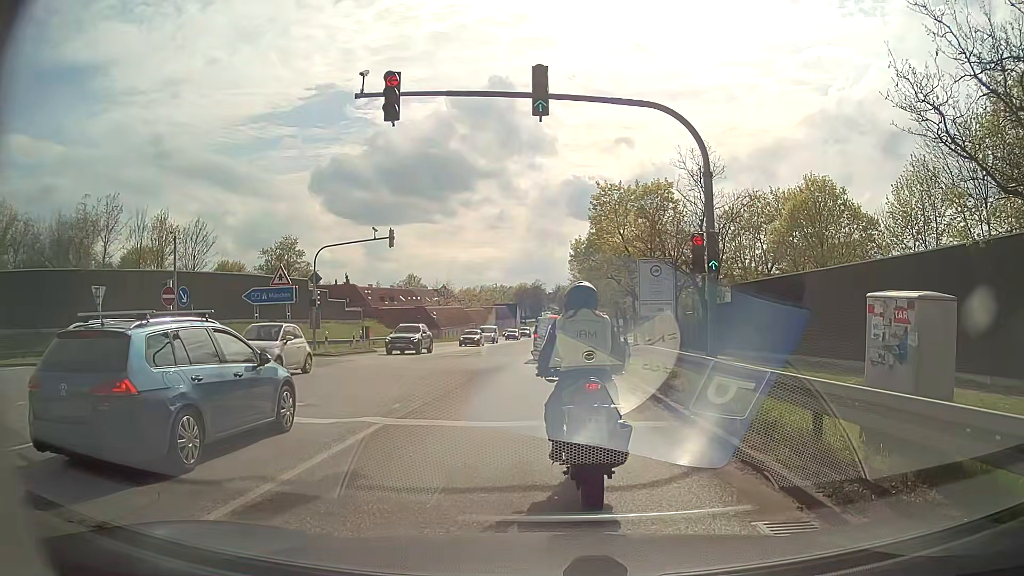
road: secondary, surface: asphalt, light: Day
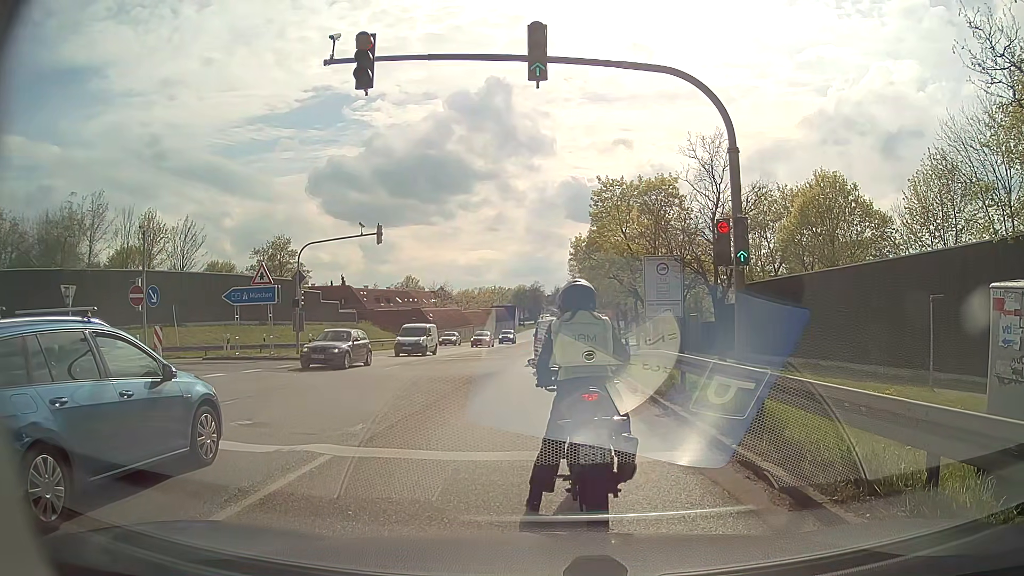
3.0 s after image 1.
(0.0, +2.1) m; 0°
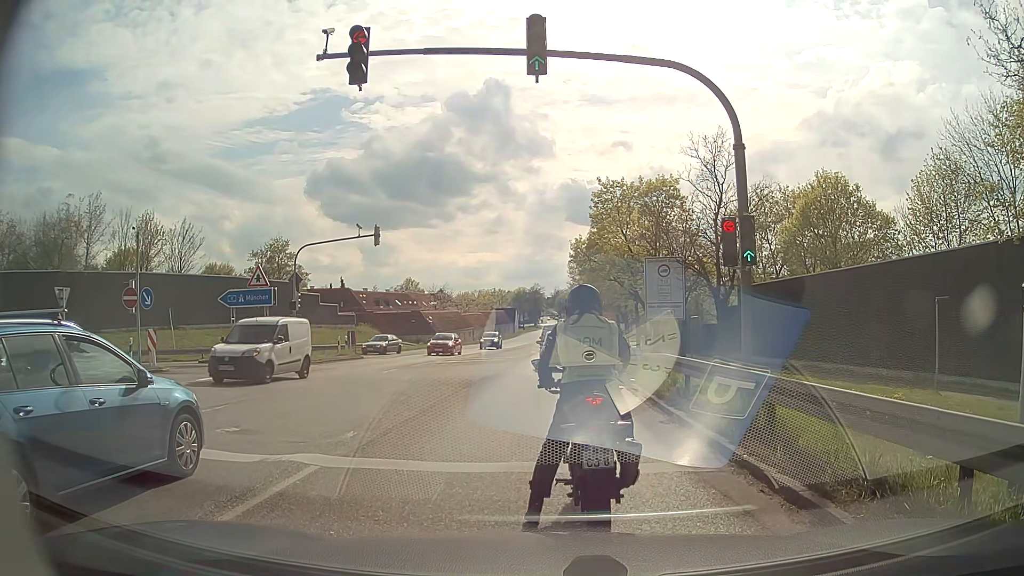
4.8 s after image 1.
(0.0, +0.5) m; 0°
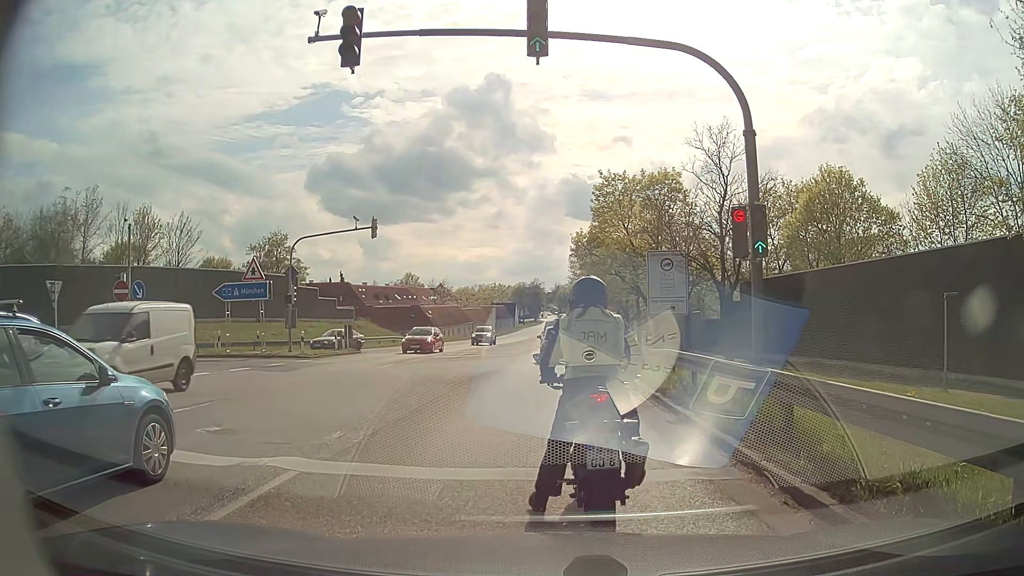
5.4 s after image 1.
(0.0, +0.6) m; 0°
